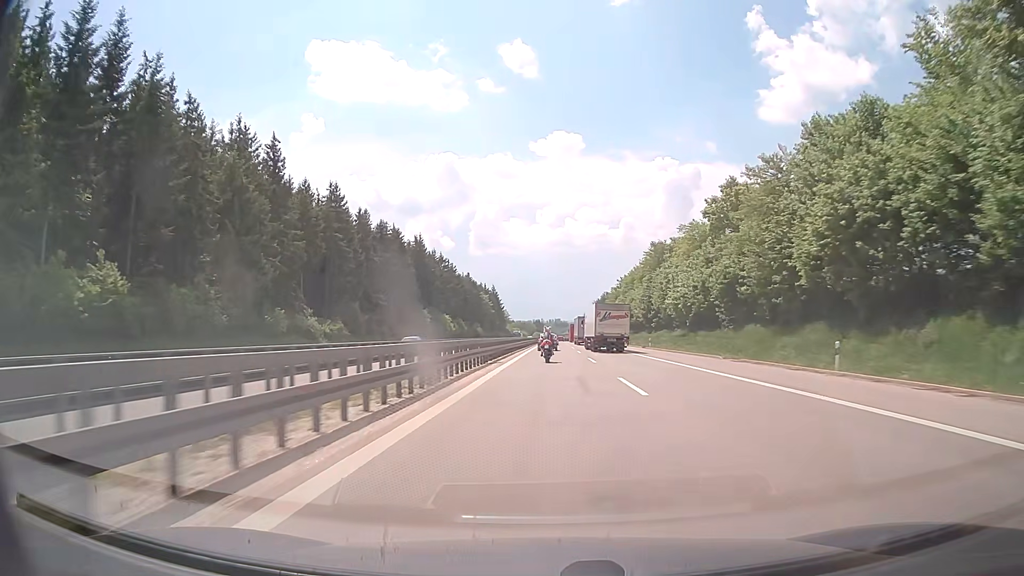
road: motorway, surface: concrete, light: Day
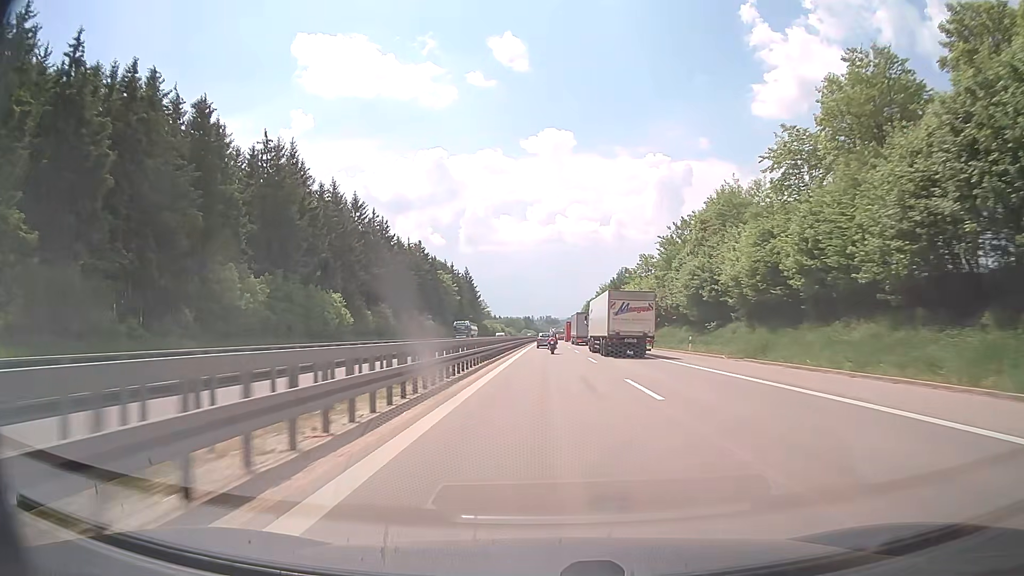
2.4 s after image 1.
(+0.5, +73.2) m; +1°
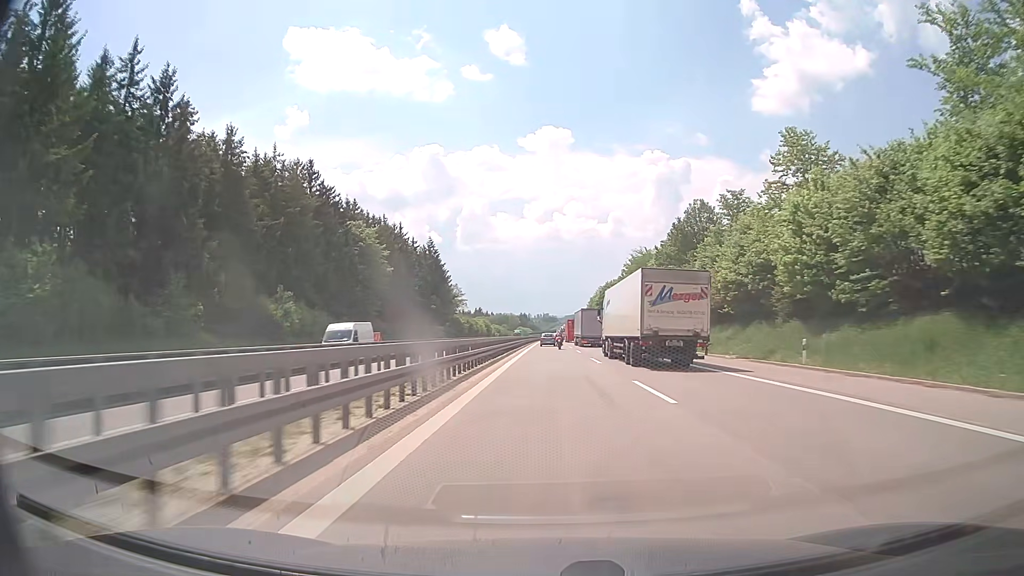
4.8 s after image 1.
(0.0, +72.5) m; 0°
(0, +10) (0, +20) (0, +30) (0, +40) (0, +50) (0, +60) (0, +70) (0, +80) (0, +90) (0, +100) m
